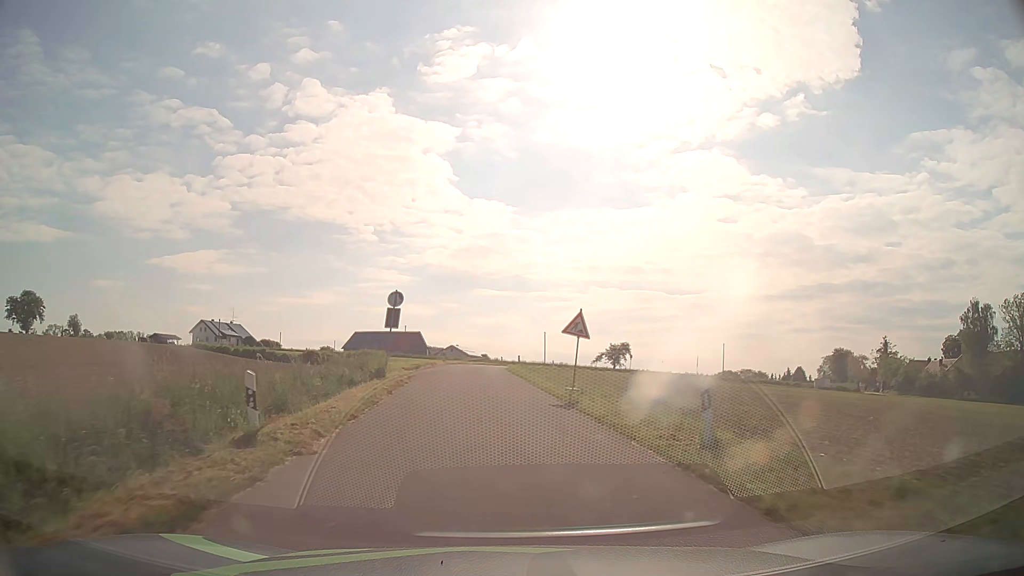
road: unclassified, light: Day
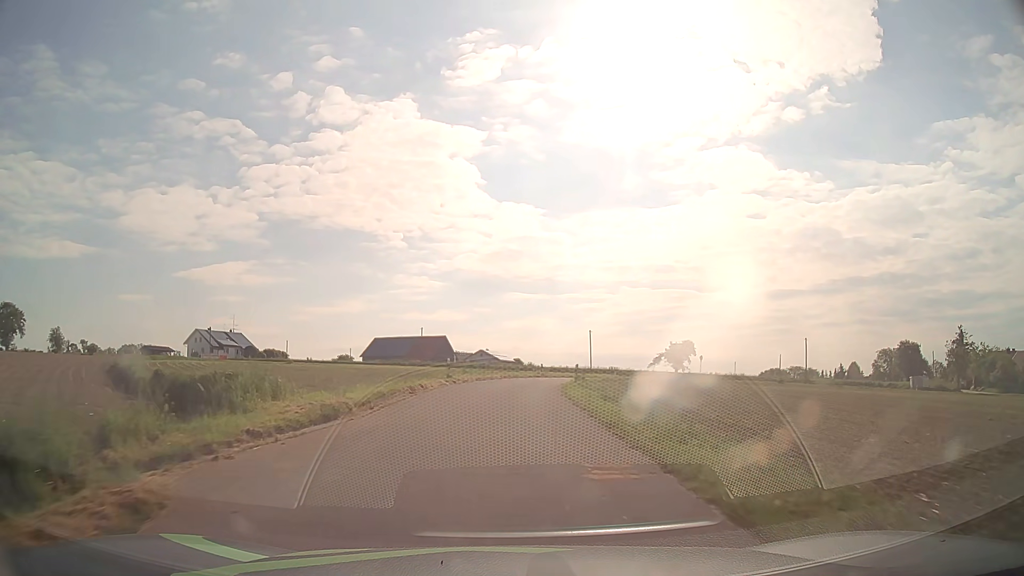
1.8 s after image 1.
(-0.6, +22.9) m; -3°
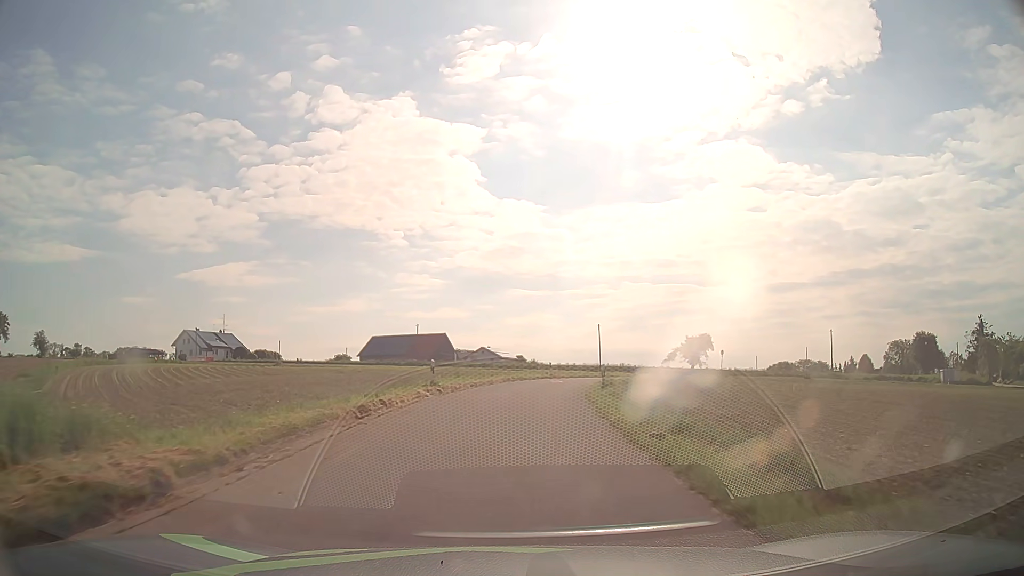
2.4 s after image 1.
(0.0, +7.9) m; 0°
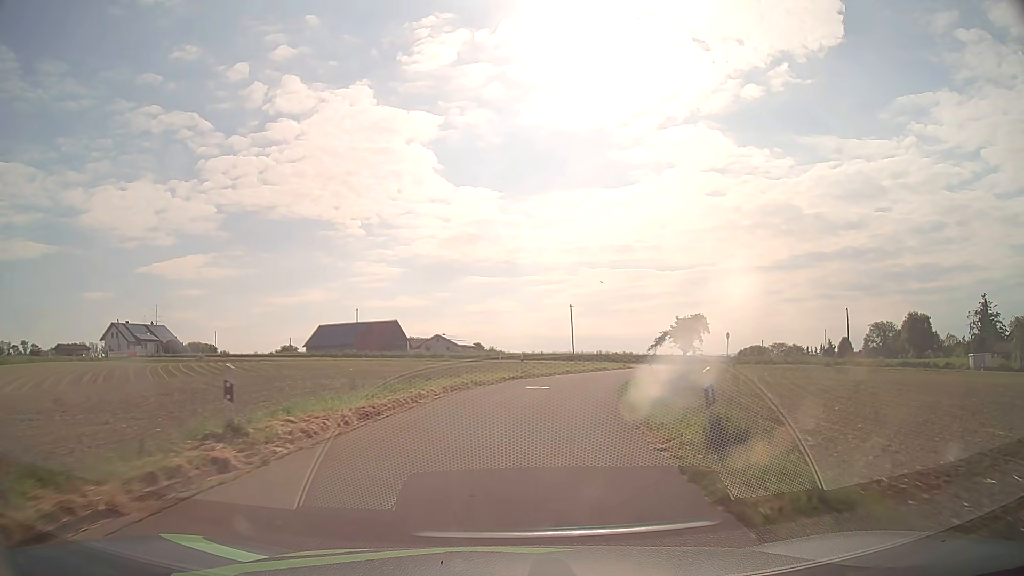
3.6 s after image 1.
(+0.2, +15.7) m; +3°
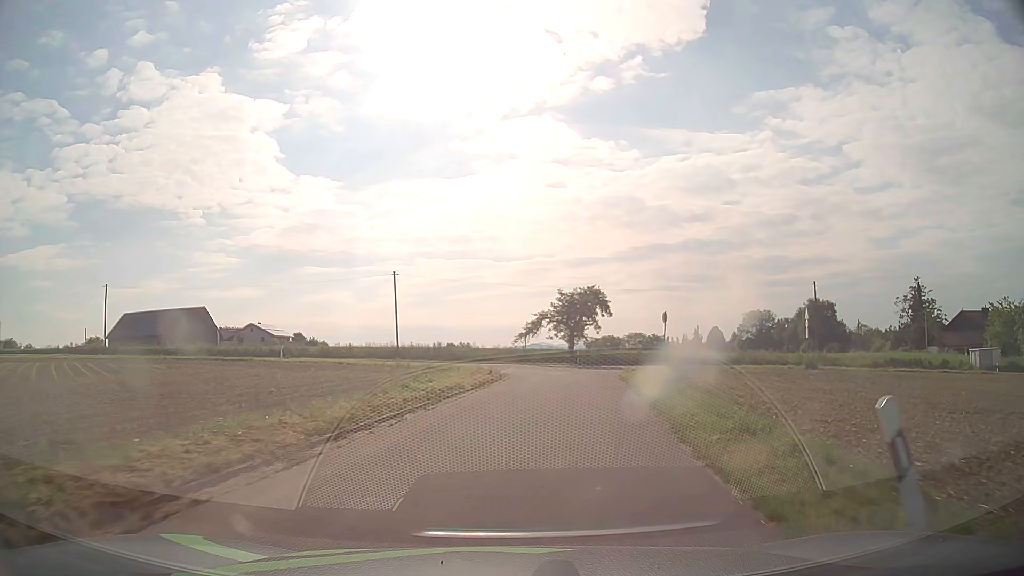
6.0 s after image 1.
(+3.1, +27.5) m; +14°
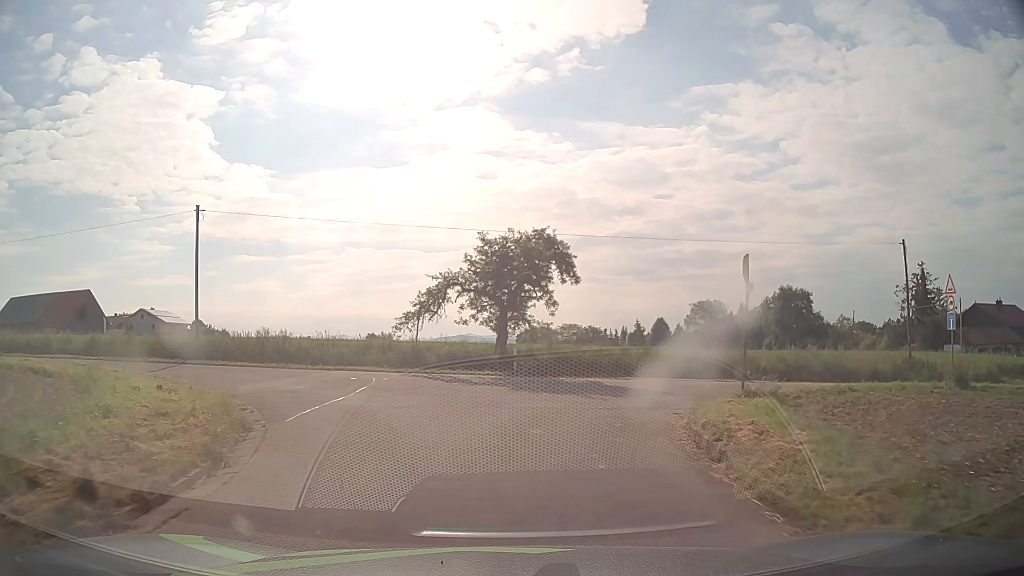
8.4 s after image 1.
(+1.9, +23.0) m; +6°
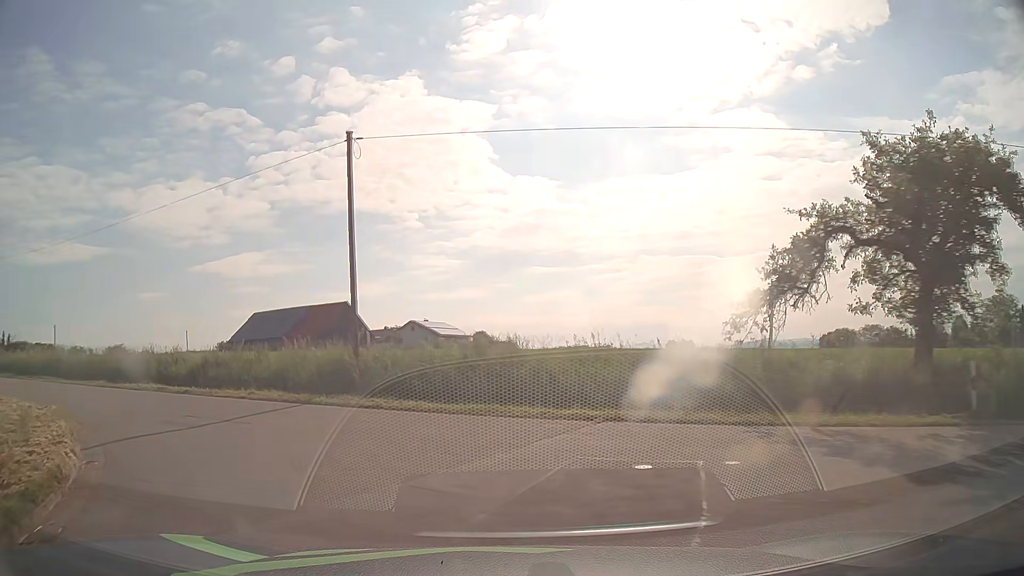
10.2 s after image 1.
(-2.0, +13.4) m; -24°
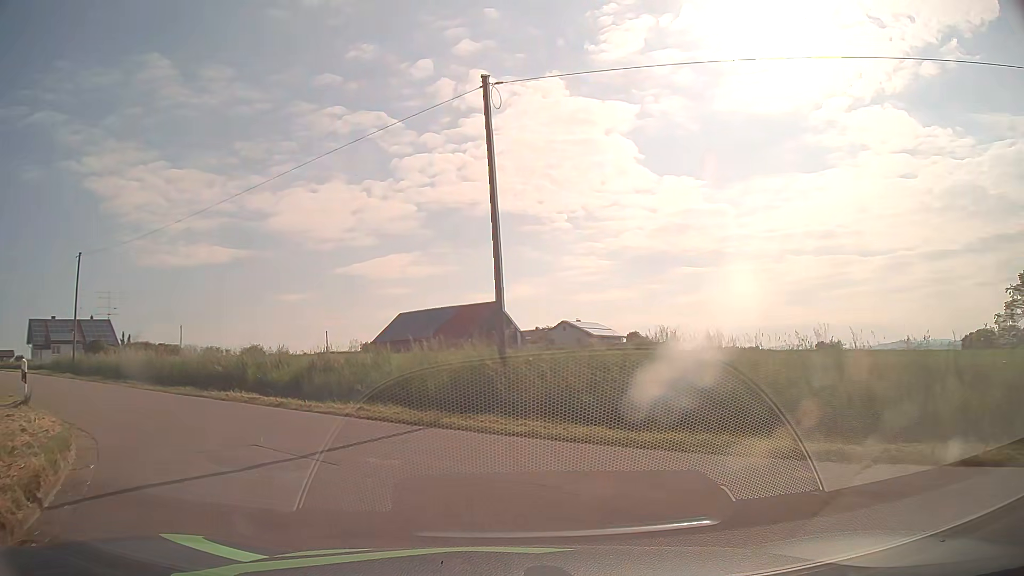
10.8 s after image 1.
(-0.4, +4.1) m; -13°
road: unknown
(-3, +10) (-9, +17) (-17, +23) (-25, +29) (-33, +35) (-42, +40) (-50, +45) (-59, +50) (-68, +54) (-78, +57) m
